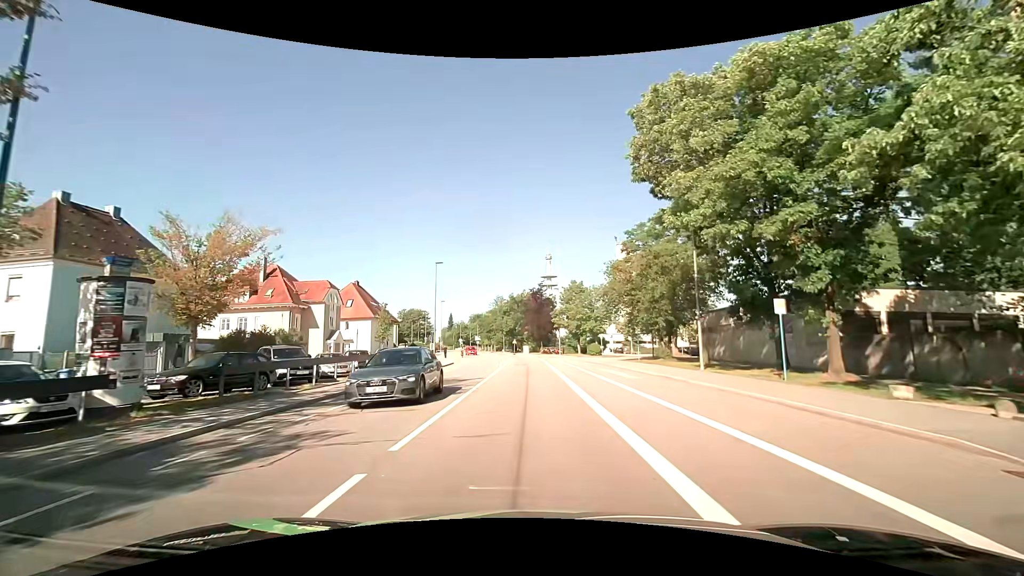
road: tertiary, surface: asphalt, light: Day
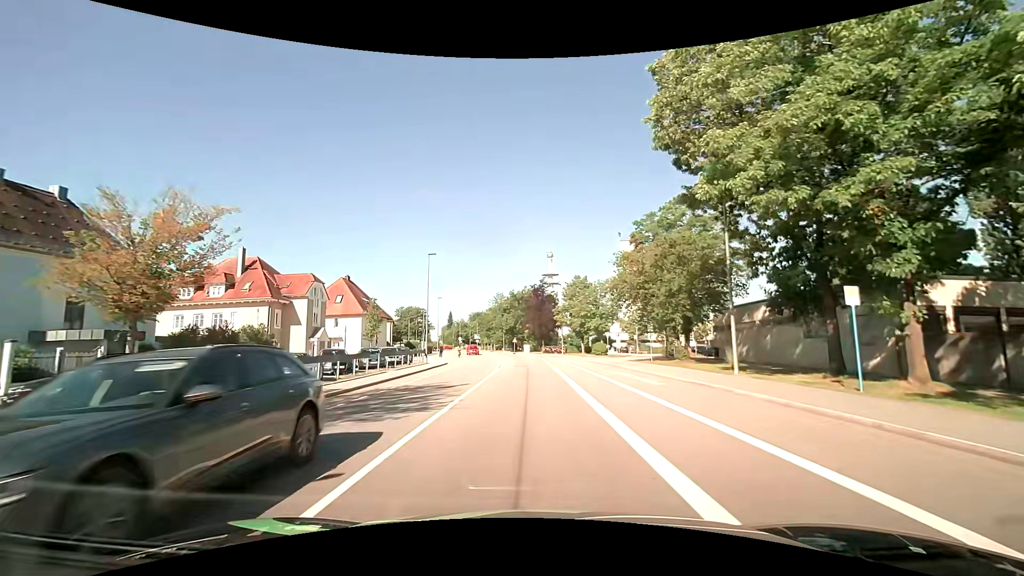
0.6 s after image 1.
(0.0, +4.2) m; 0°
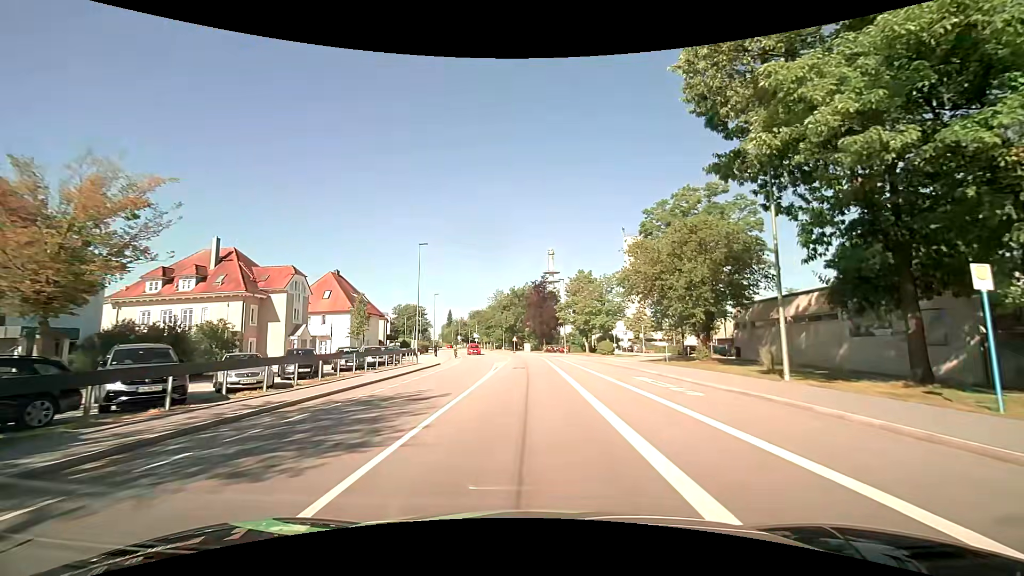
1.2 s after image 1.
(0.0, +4.3) m; +1°
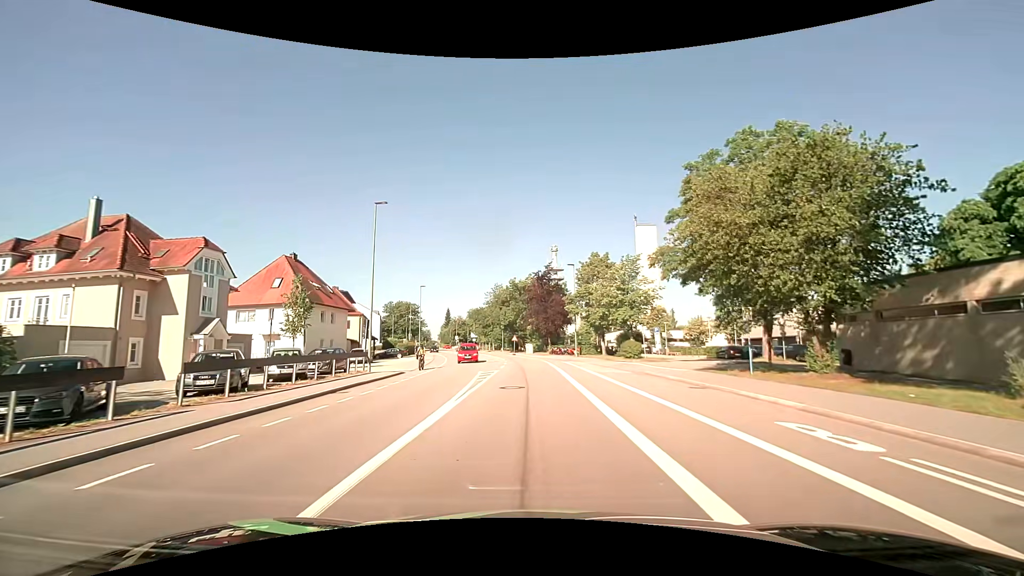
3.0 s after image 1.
(-0.1, +12.9) m; 0°
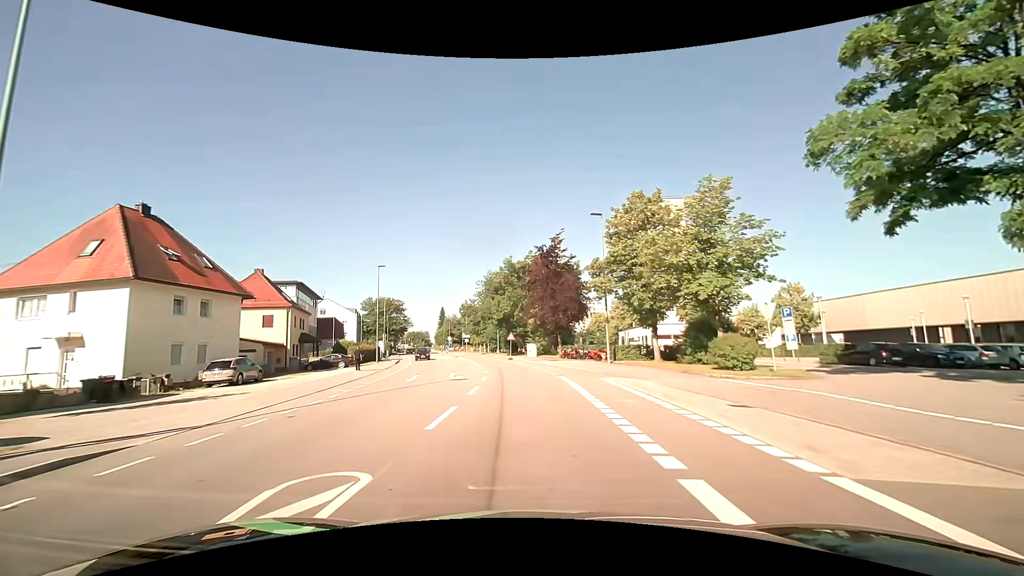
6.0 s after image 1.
(-0.1, +21.3) m; 0°
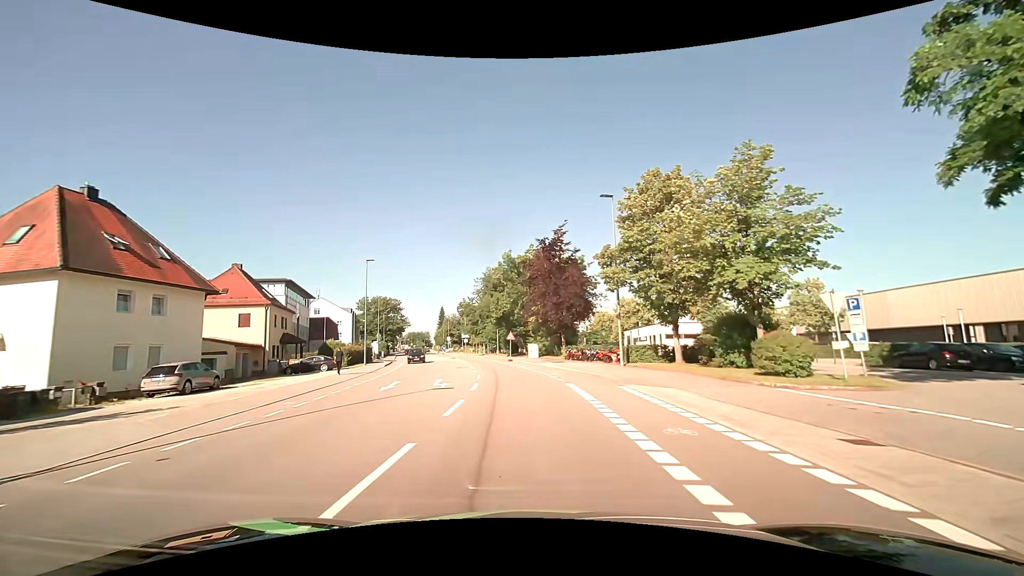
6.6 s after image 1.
(0.0, +4.2) m; -1°
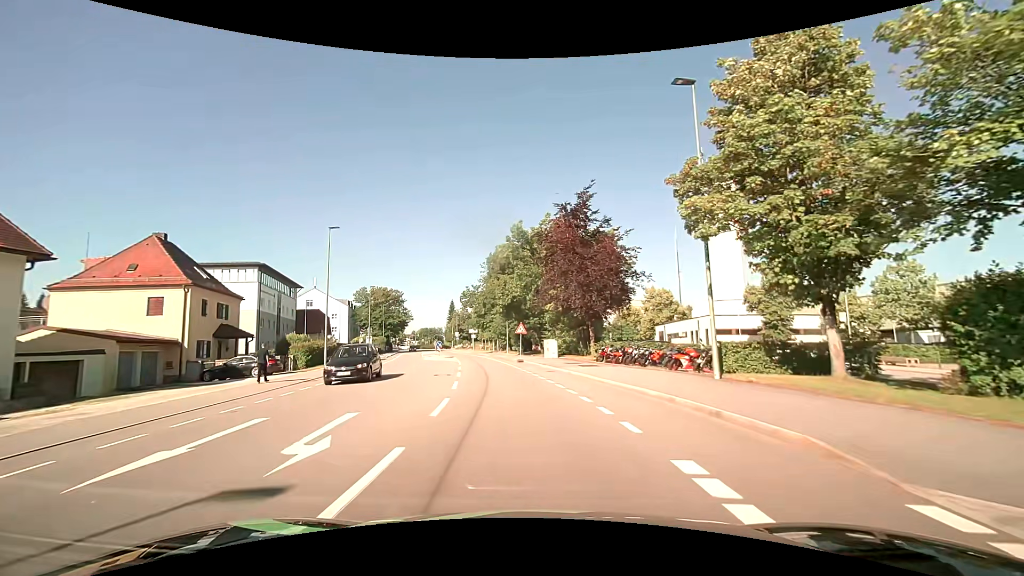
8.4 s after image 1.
(-0.2, +12.6) m; -2°
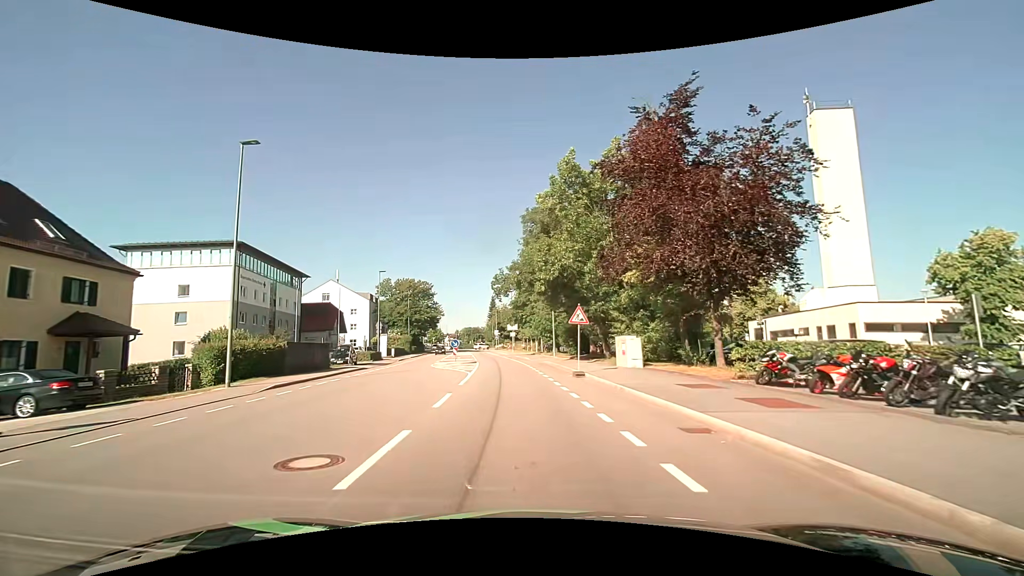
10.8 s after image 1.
(-0.6, +16.9) m; -5°
